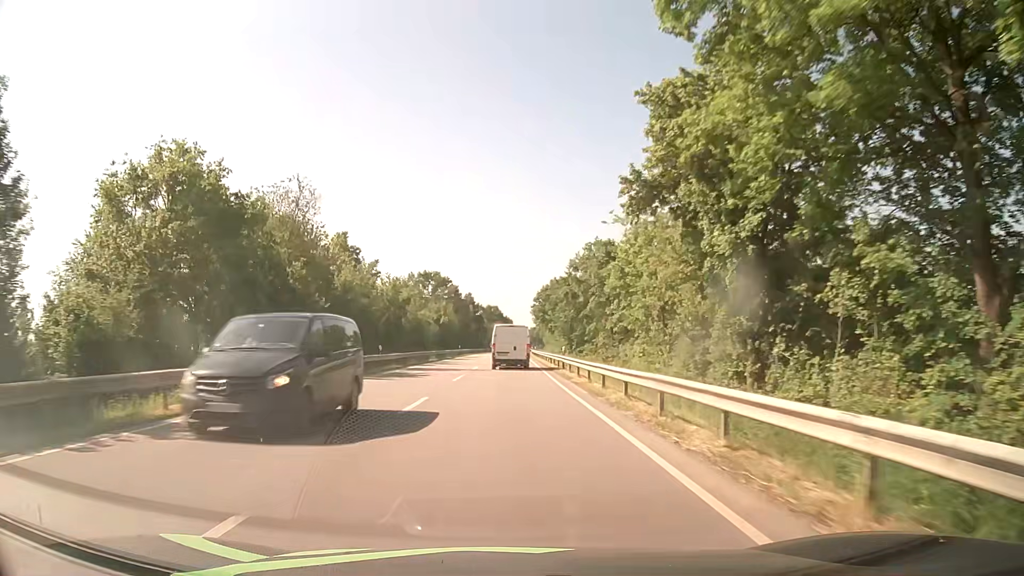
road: secondary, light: Day
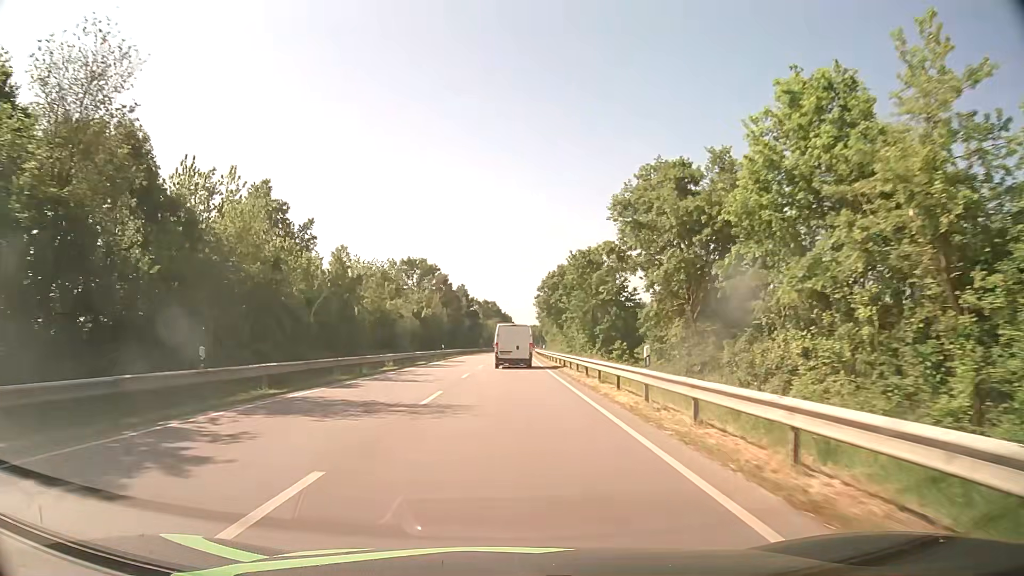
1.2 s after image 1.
(+0.2, +22.3) m; +1°
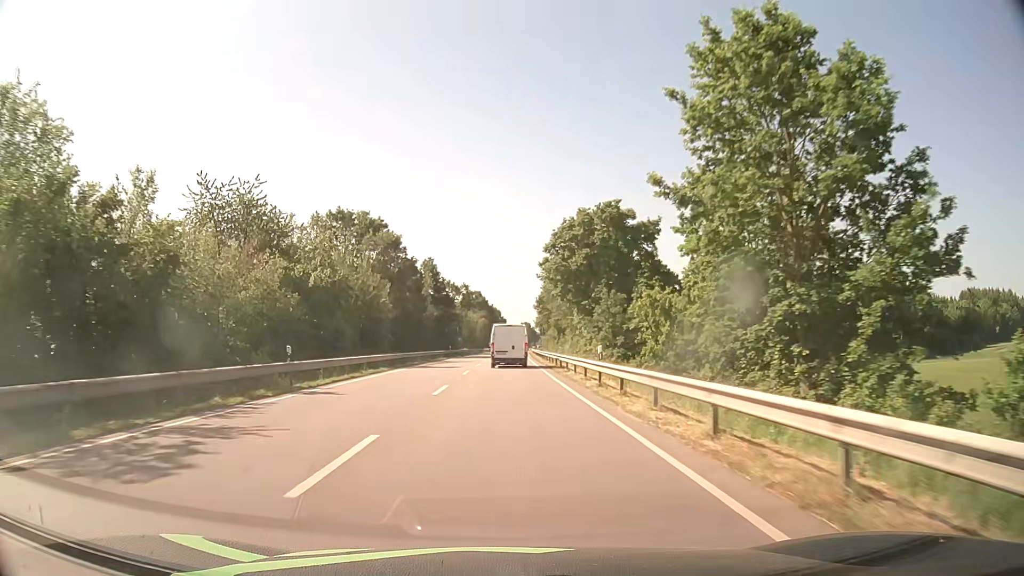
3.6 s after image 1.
(0.0, +45.6) m; +1°
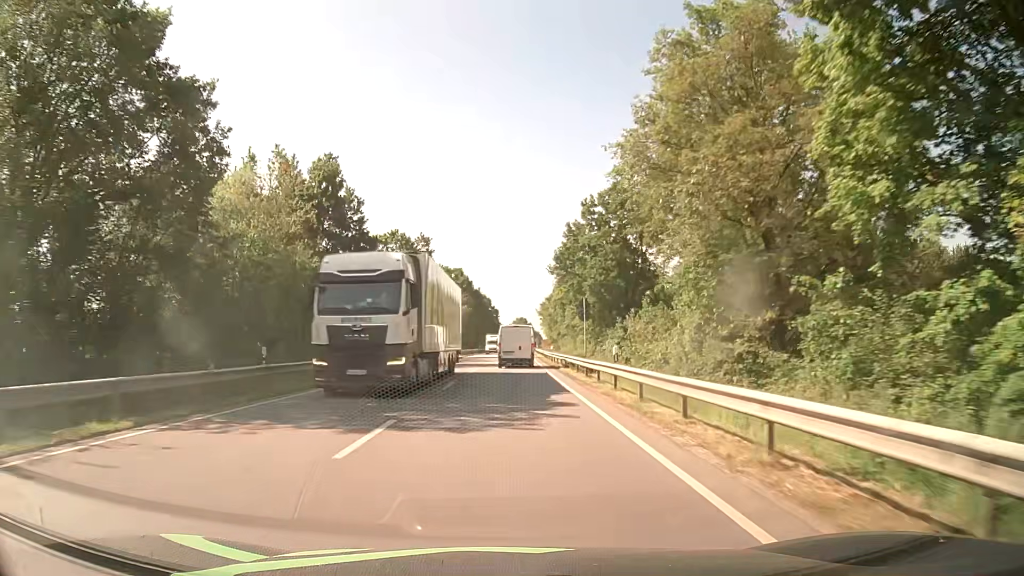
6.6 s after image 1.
(+0.3, +58.6) m; 0°
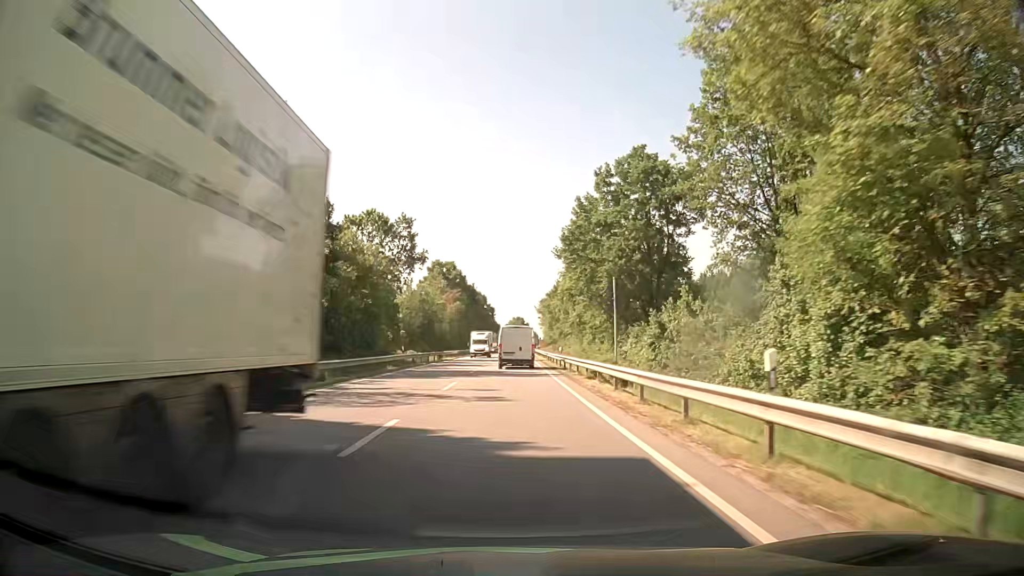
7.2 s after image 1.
(0.0, +11.9) m; 0°
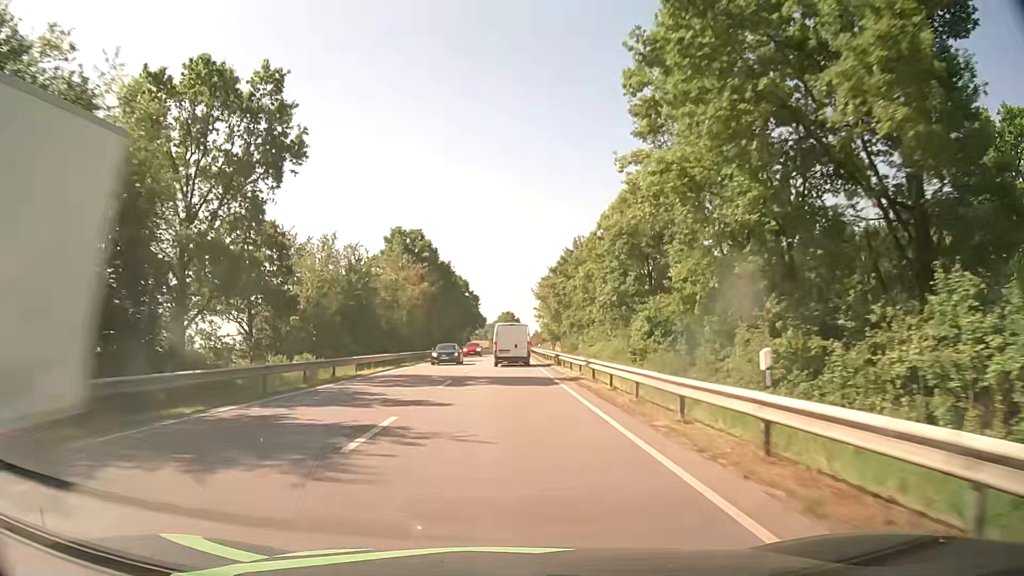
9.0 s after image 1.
(+0.4, +36.1) m; +1°
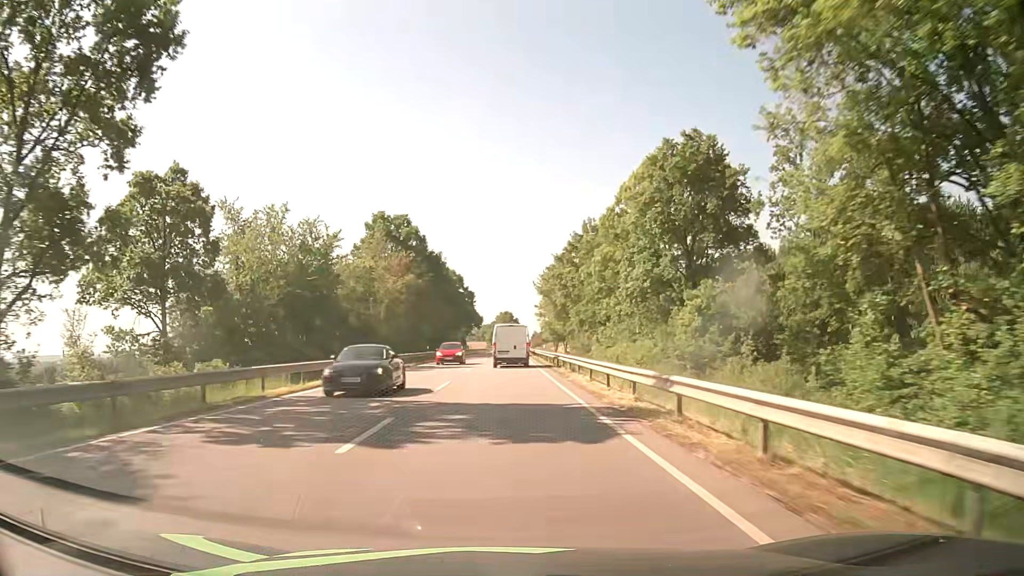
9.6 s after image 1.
(0.0, +12.1) m; 0°
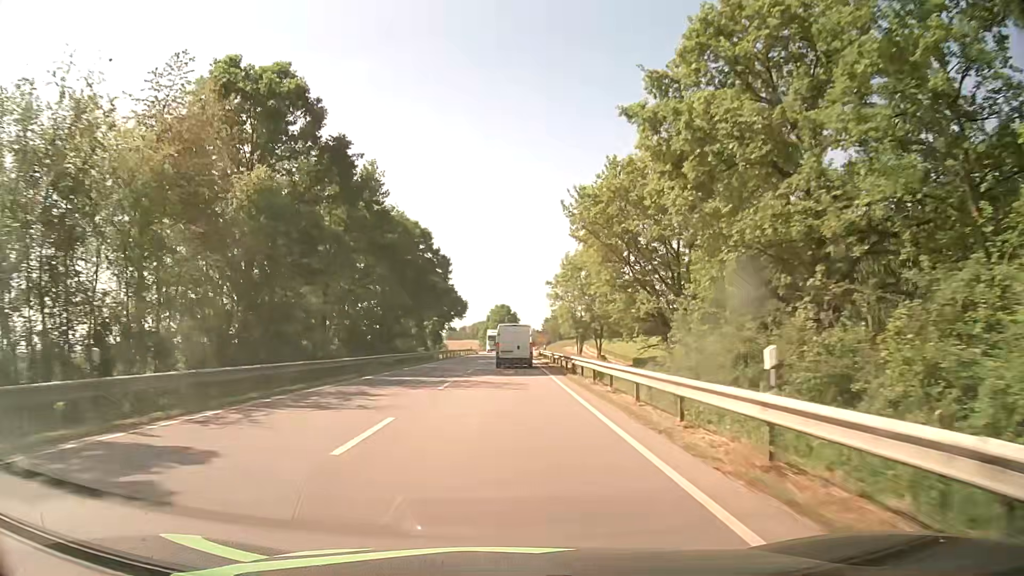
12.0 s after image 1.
(+0.4, +48.7) m; 0°
(0, +10) (0, +20) (0, +30) (0, +40) (+1, +50) (+1, +60) (+1, +70) (+1, +80) (+2, +90) (+2, +100) m
